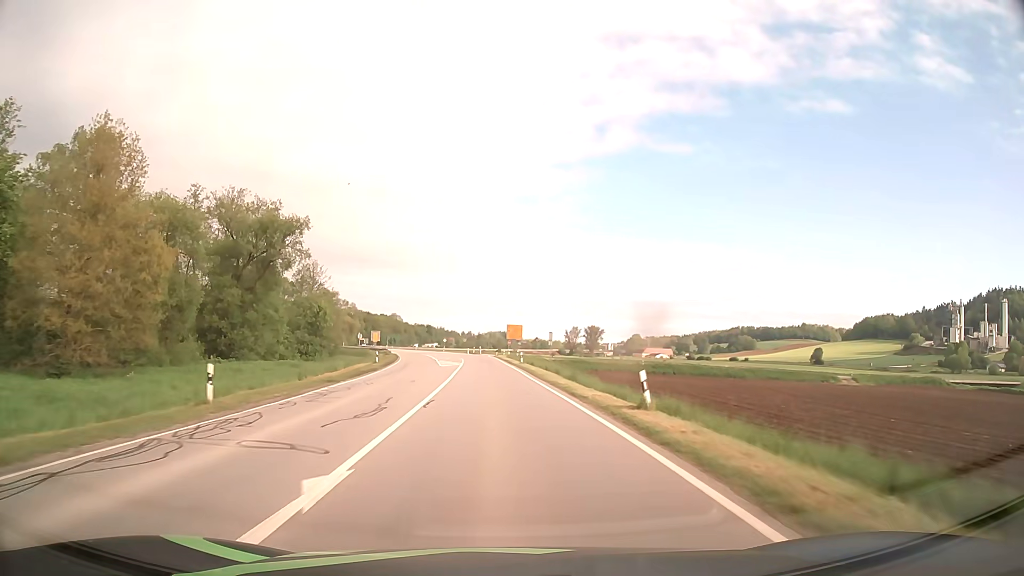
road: secondary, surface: asphalt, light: Day
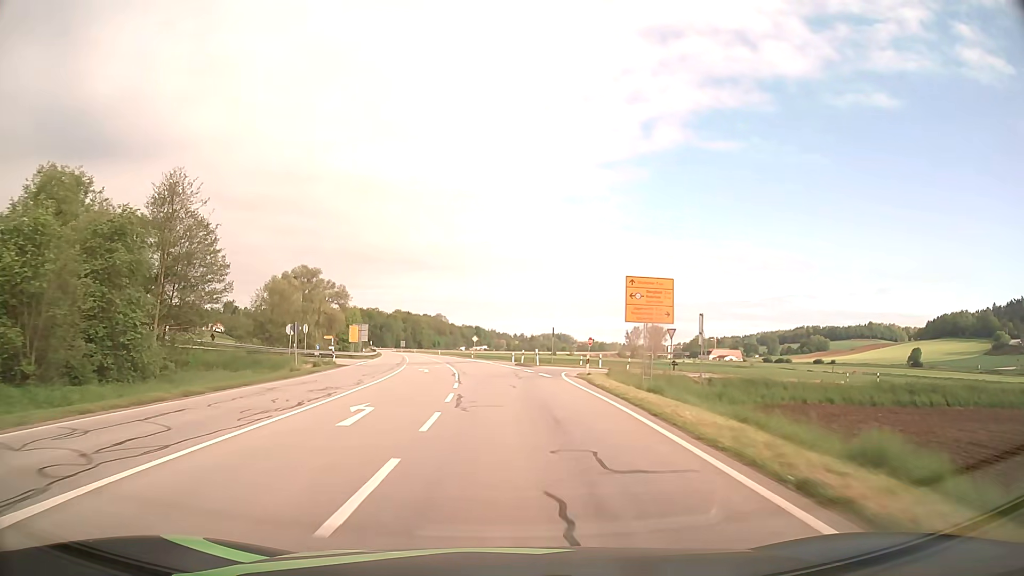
(-2.4, +63.0) m; -4°
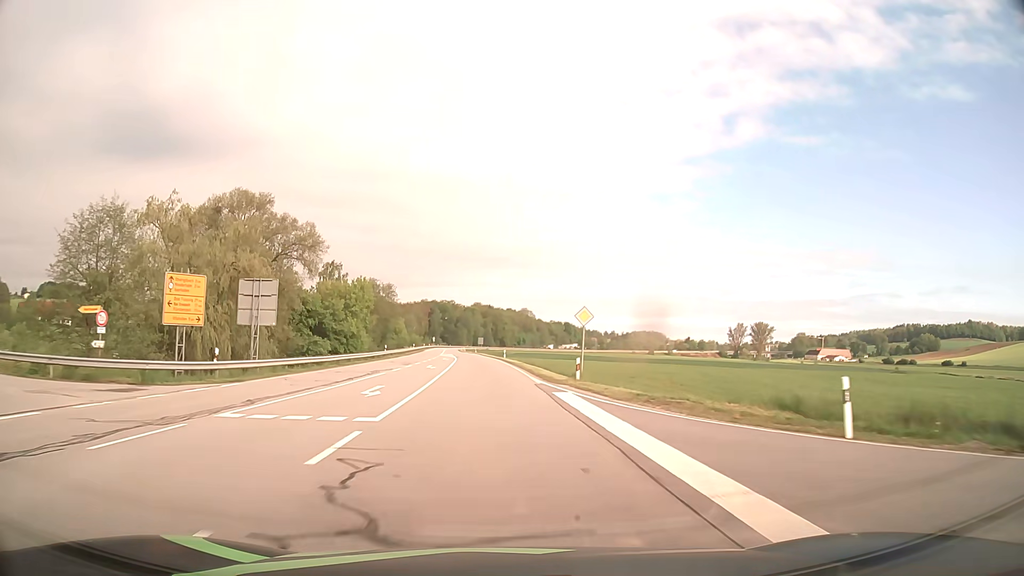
(-3.6, +62.1) m; -8°
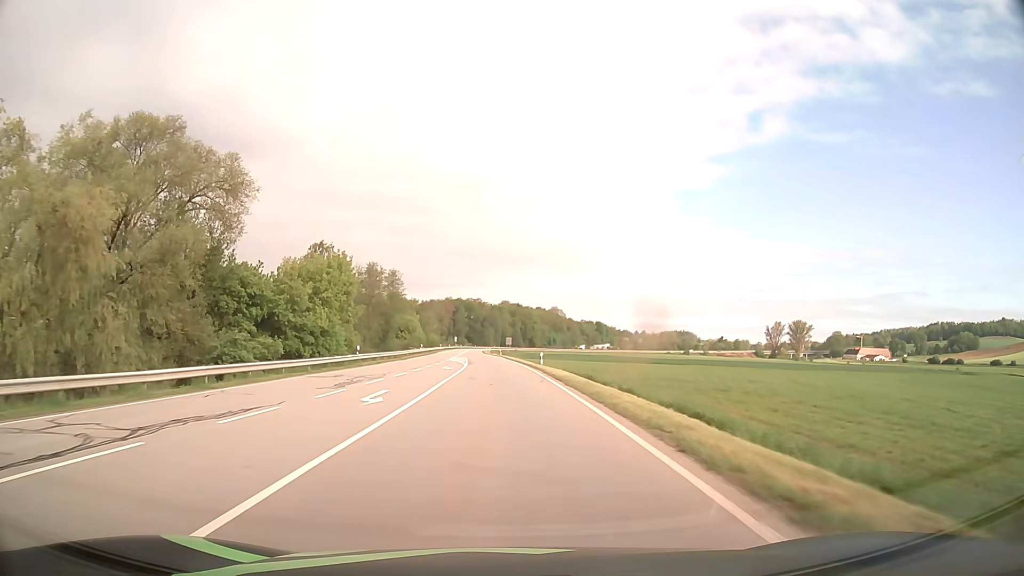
(-0.5, +24.8) m; -2°
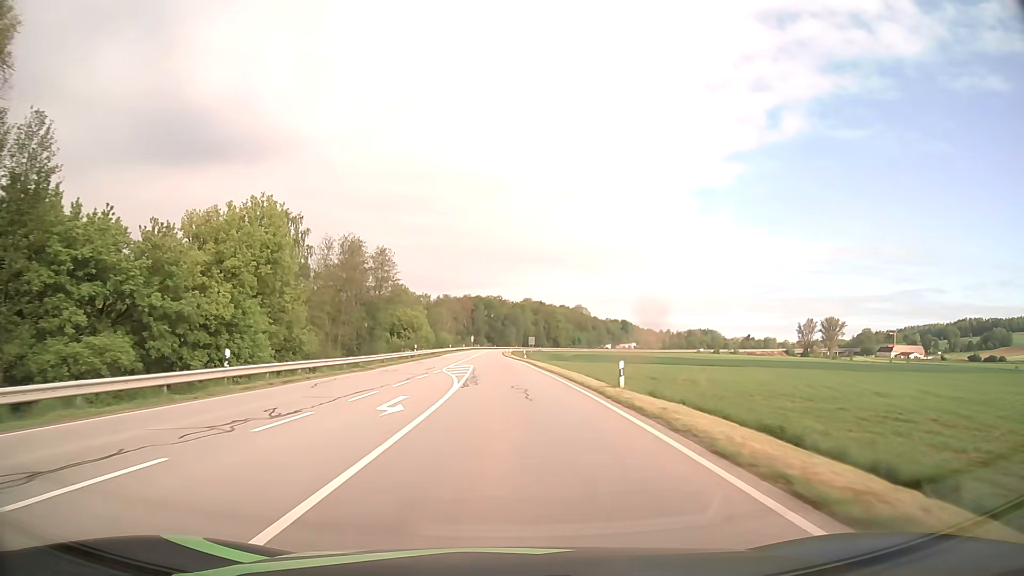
(-0.4, +24.9) m; -2°
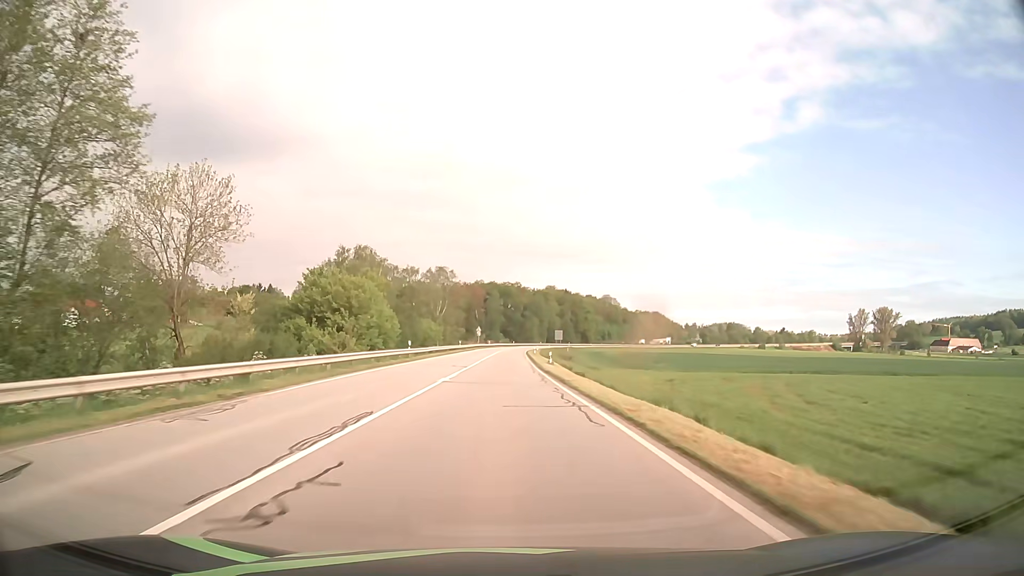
(-1.2, +62.7) m; -1°
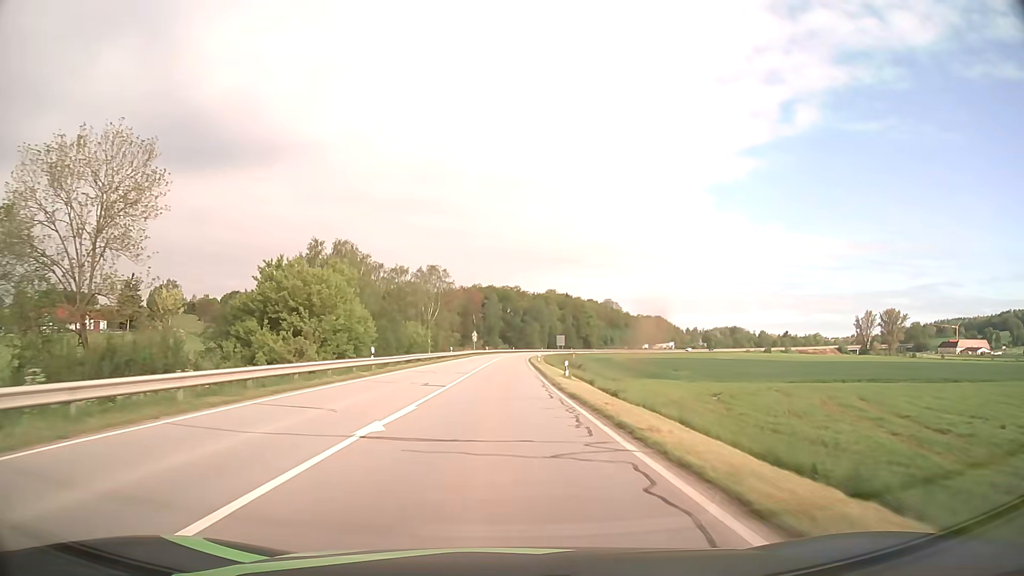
(0.0, +12.6) m; 0°
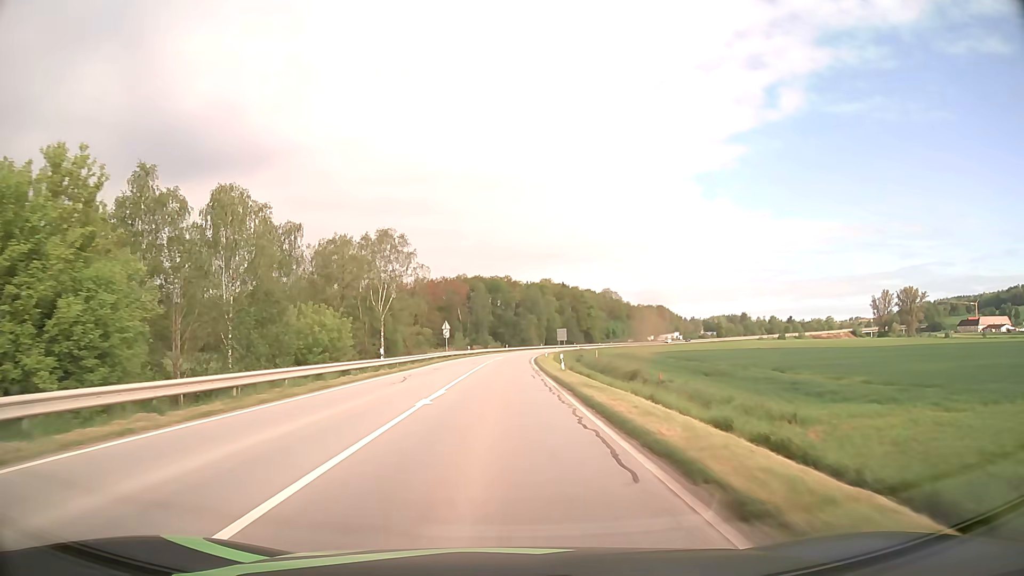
(+0.3, +37.8) m; +1°
(0, +10) (0, +20) (0, +30) (0, +40) (0, +50) (0, +60) (+1, +70) (+1, +80) (+2, +90) (+3, +100) m
